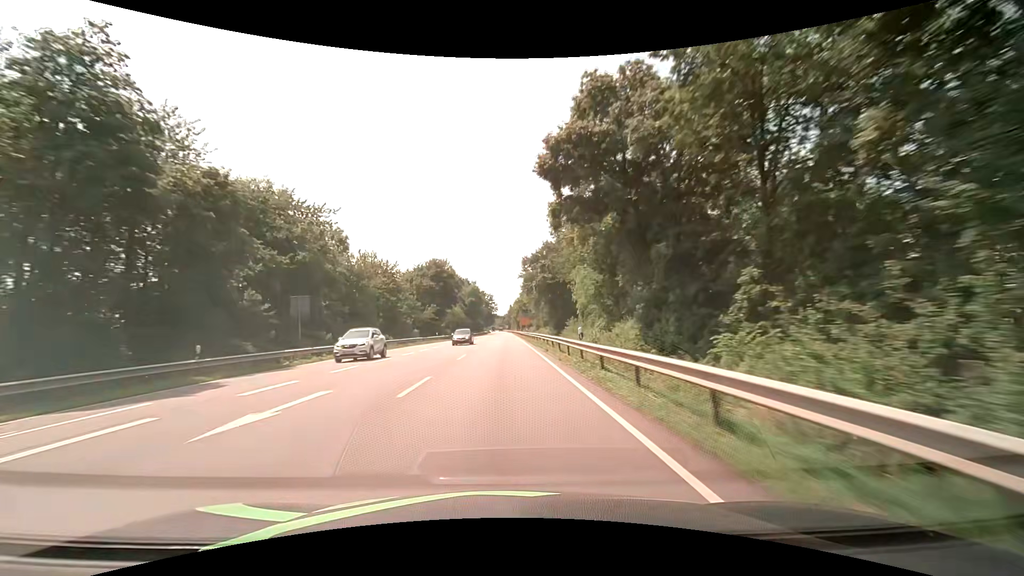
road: primary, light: Day
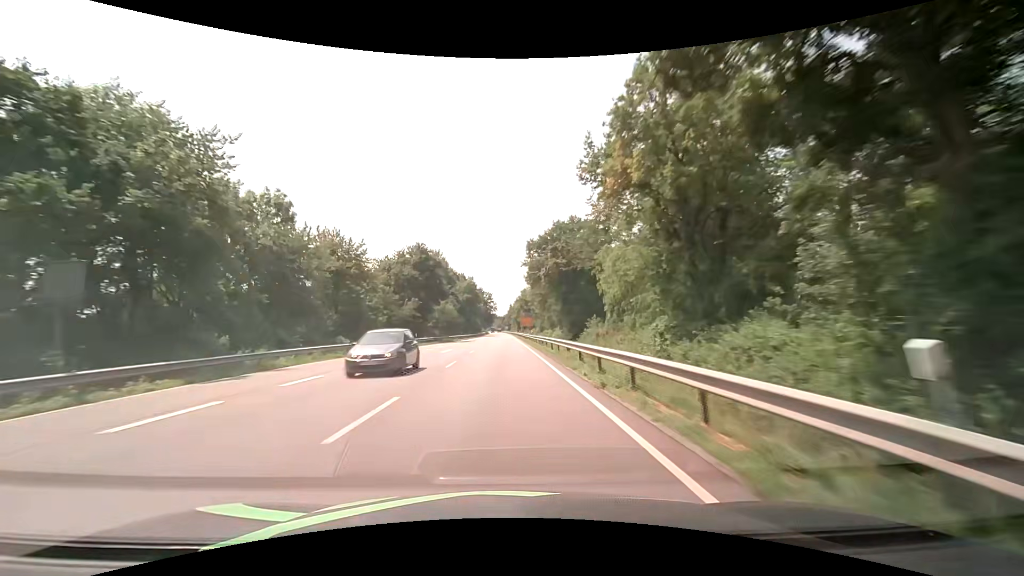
(0.0, +15.8) m; 0°
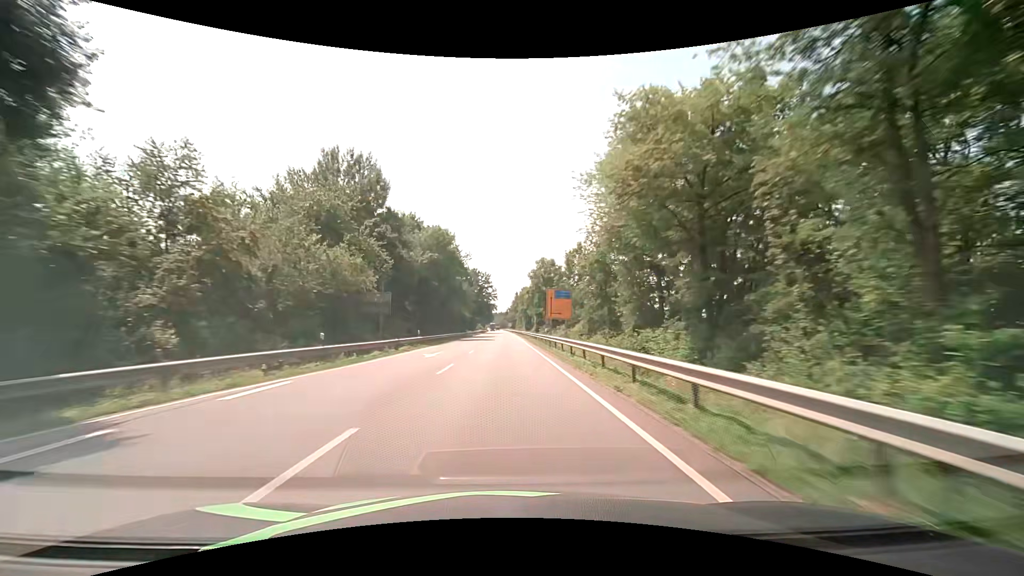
(-0.4, +63.2) m; -1°
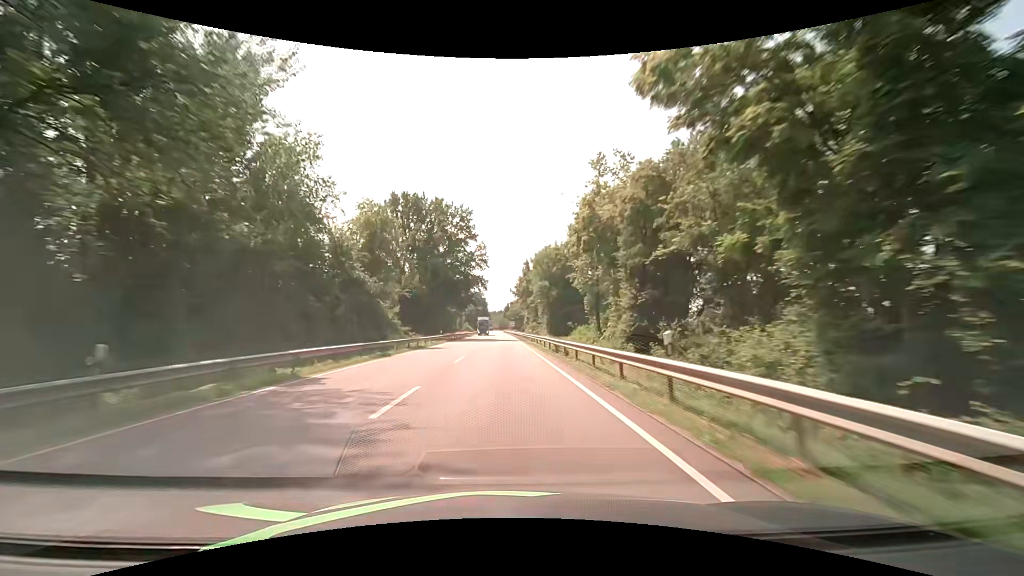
(0.0, +79.2) m; 0°
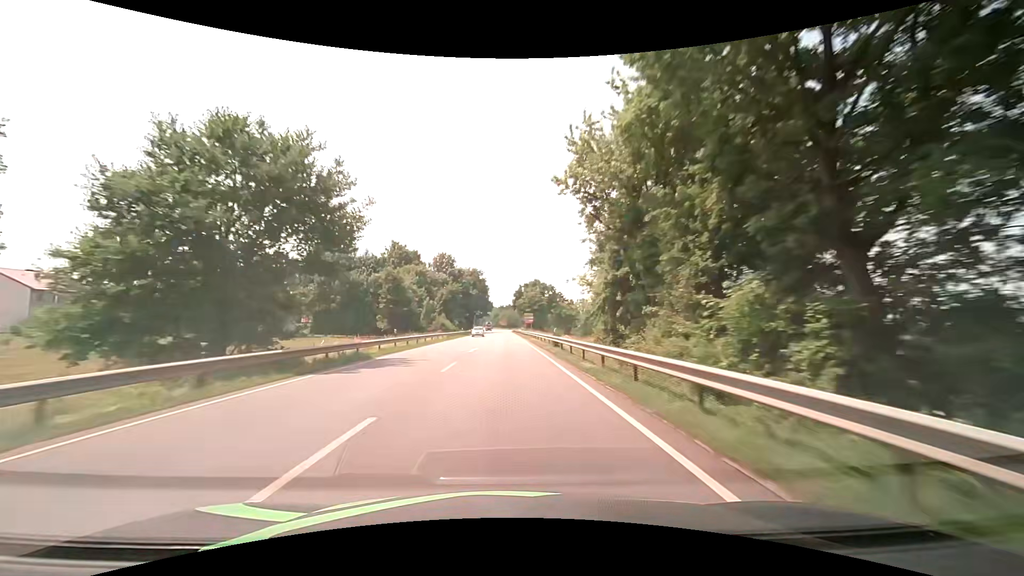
(-0.3, +77.4) m; -1°
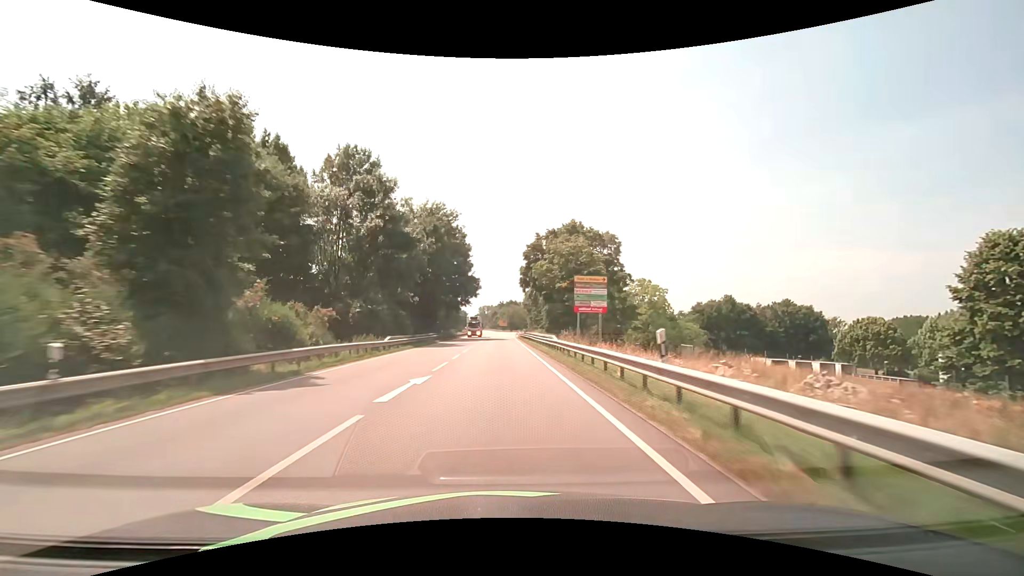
(+0.3, +72.0) m; 0°
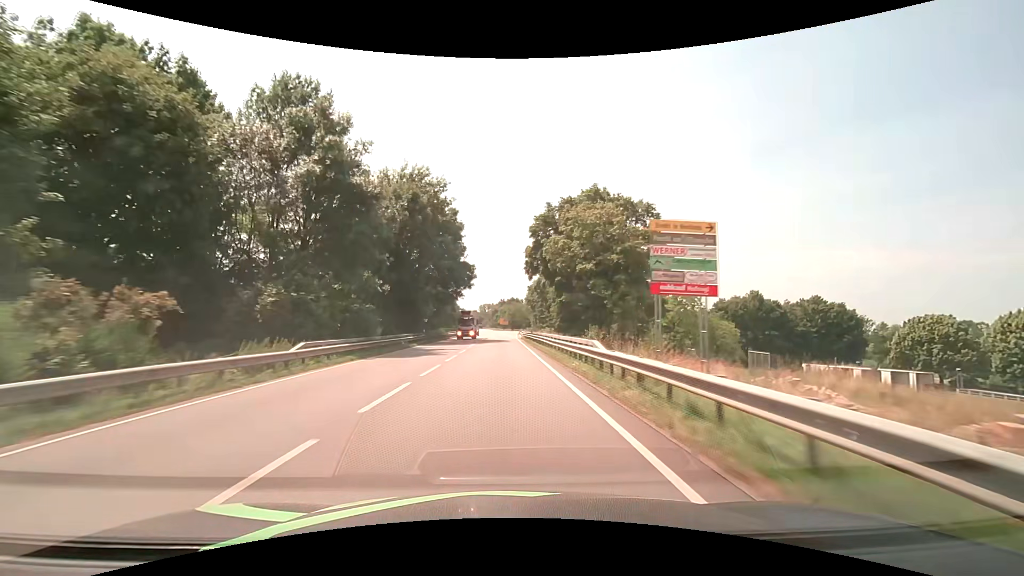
(0.0, +13.7) m; 0°
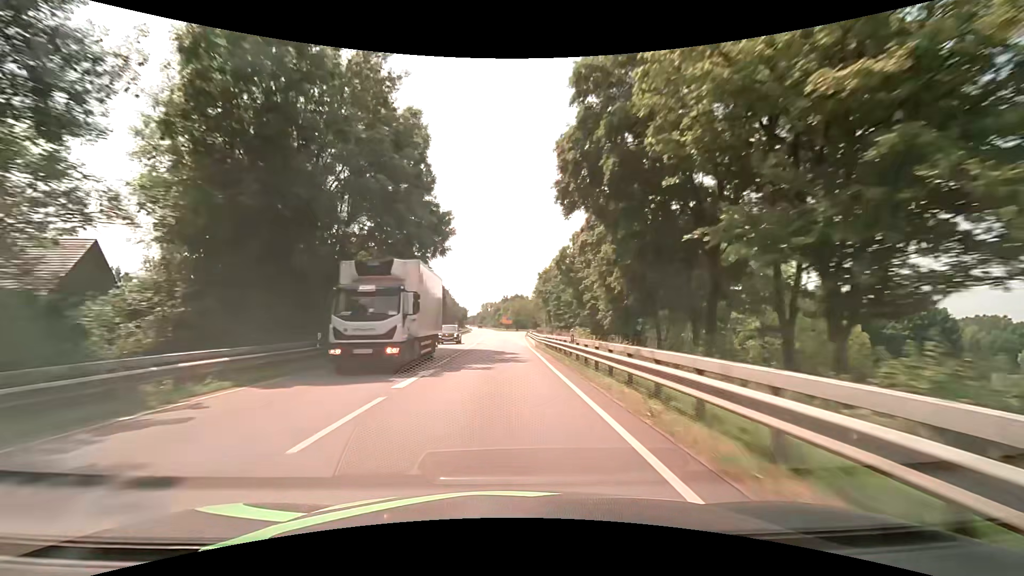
(-0.1, +26.4) m; -1°
(0, +10) (0, +20) (0, +30) (0, +40) (0, +50) (0, +60) (+1, +70) (+1, +80) (+1, +90) (+1, +100) m
